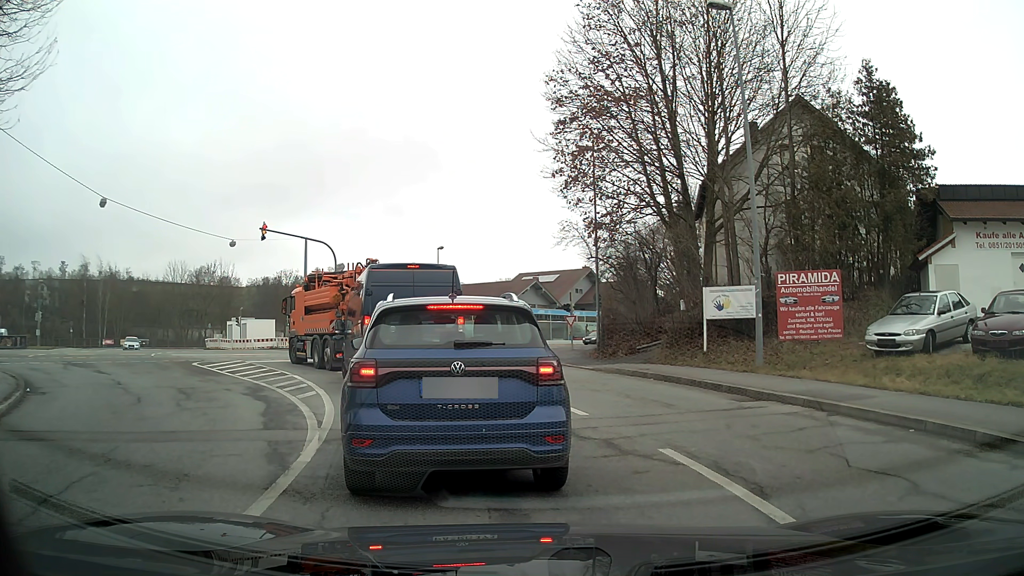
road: tertiary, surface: asphalt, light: Day
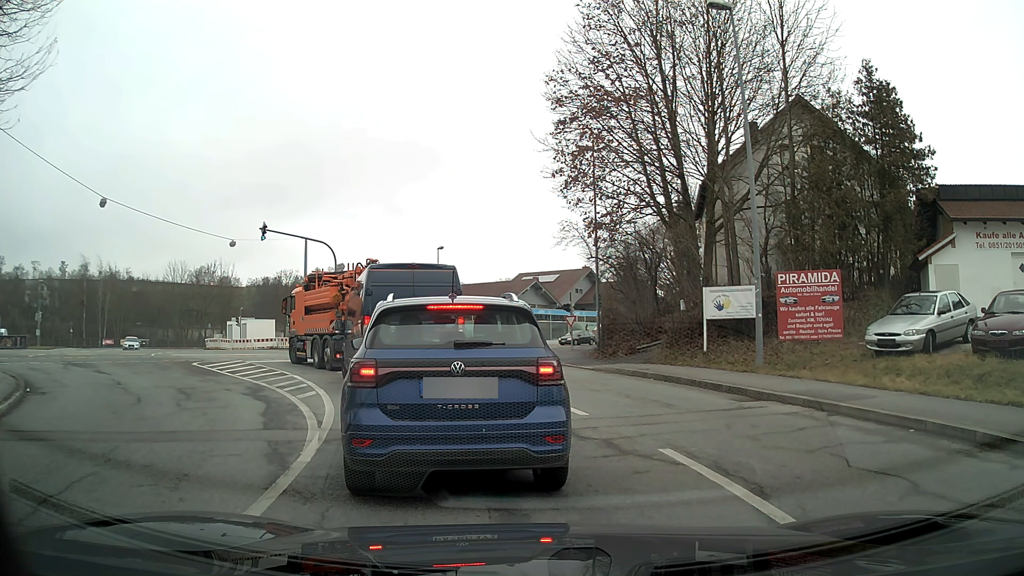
(0.0, 0.0) m; 0°
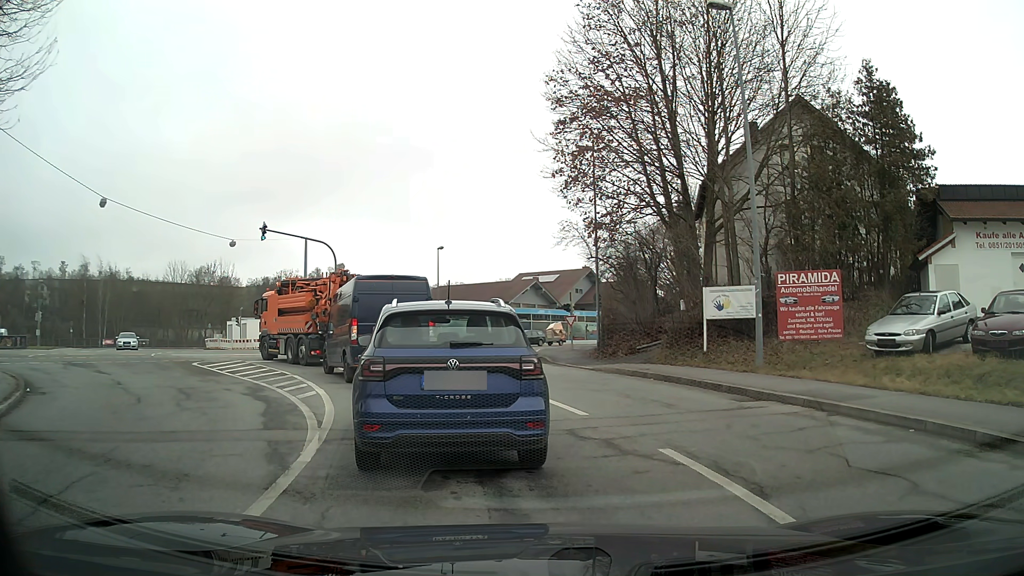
(0.0, 0.0) m; 0°
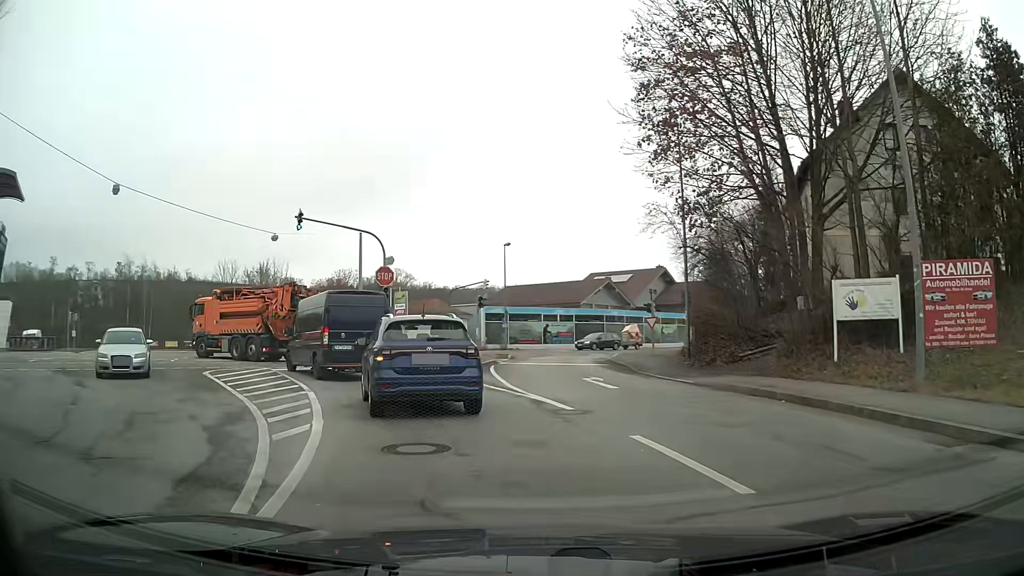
(-0.4, +4.8) m; -8°
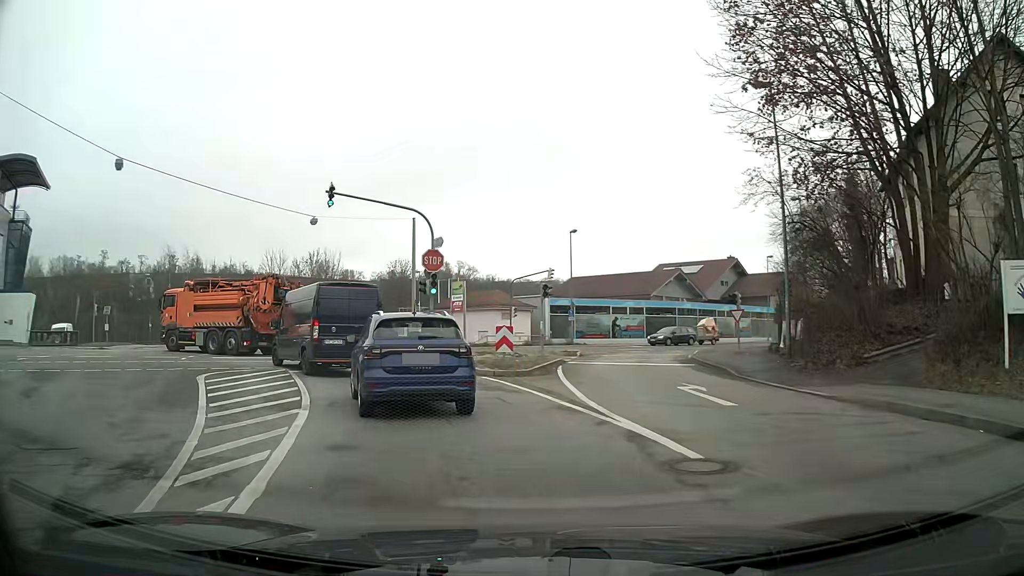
(-0.2, +4.5) m; -5°
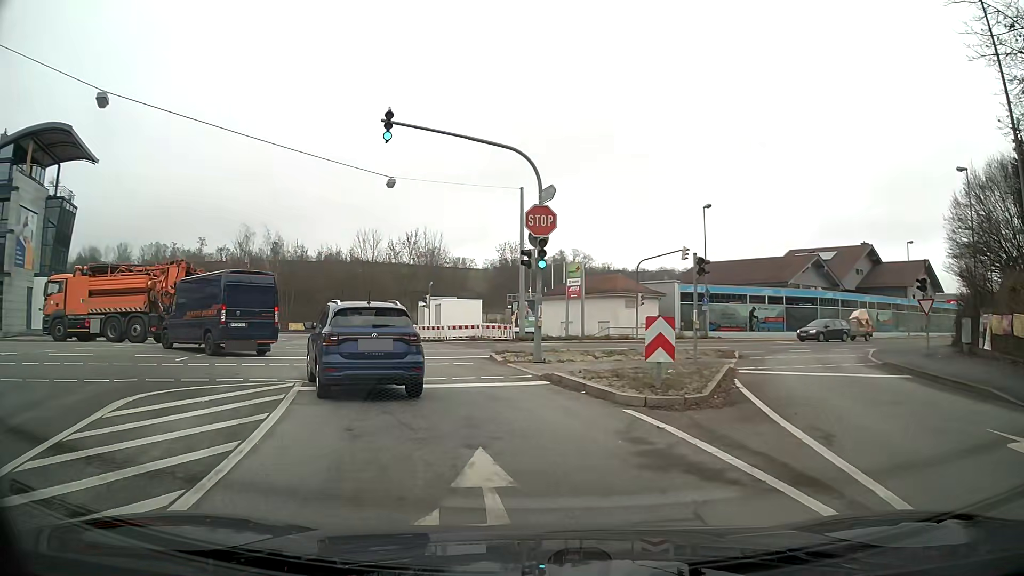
(-0.7, +8.3) m; -10°
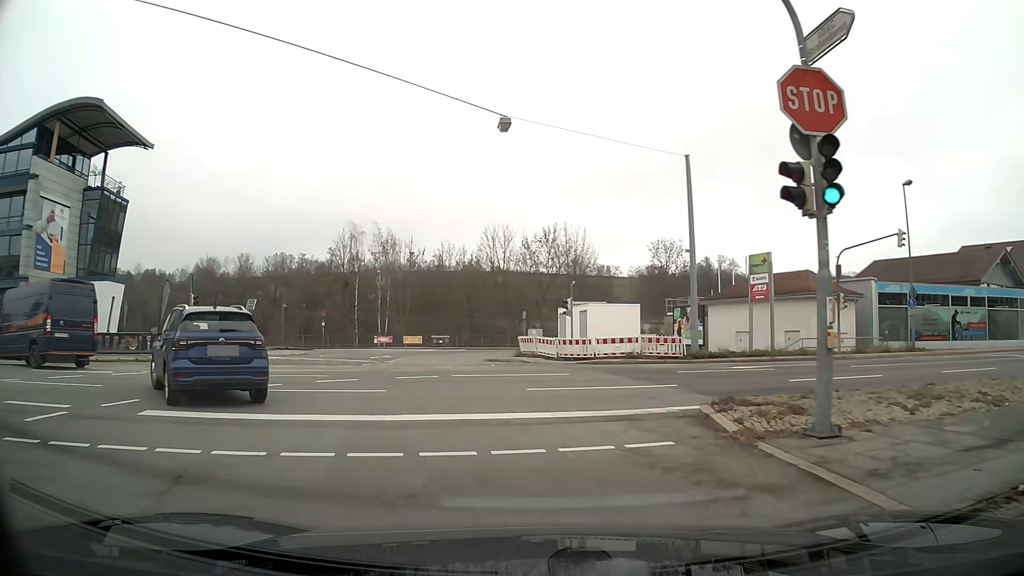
(-1.3, +11.2) m; -13°
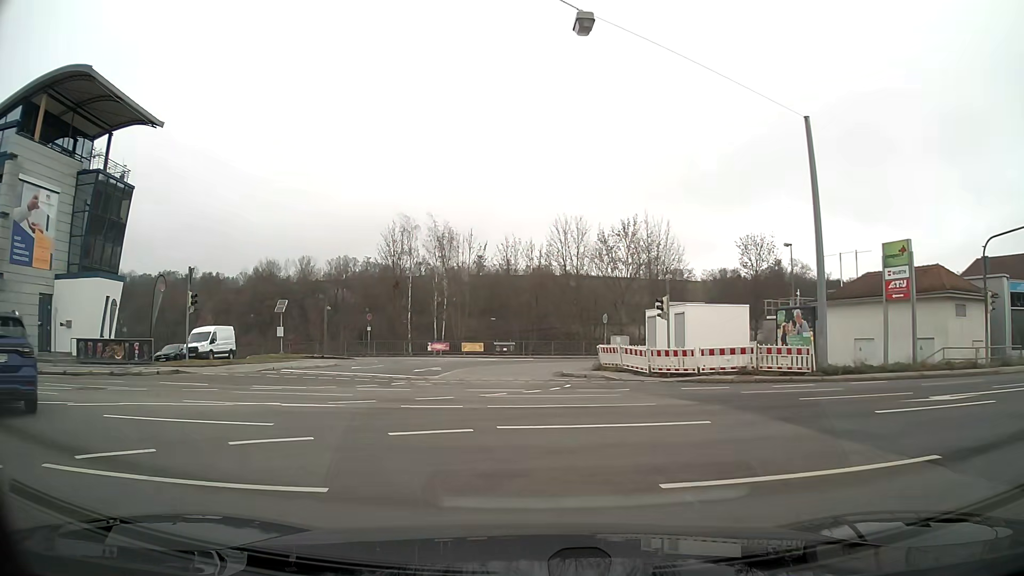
(-0.4, +7.7) m; -6°
